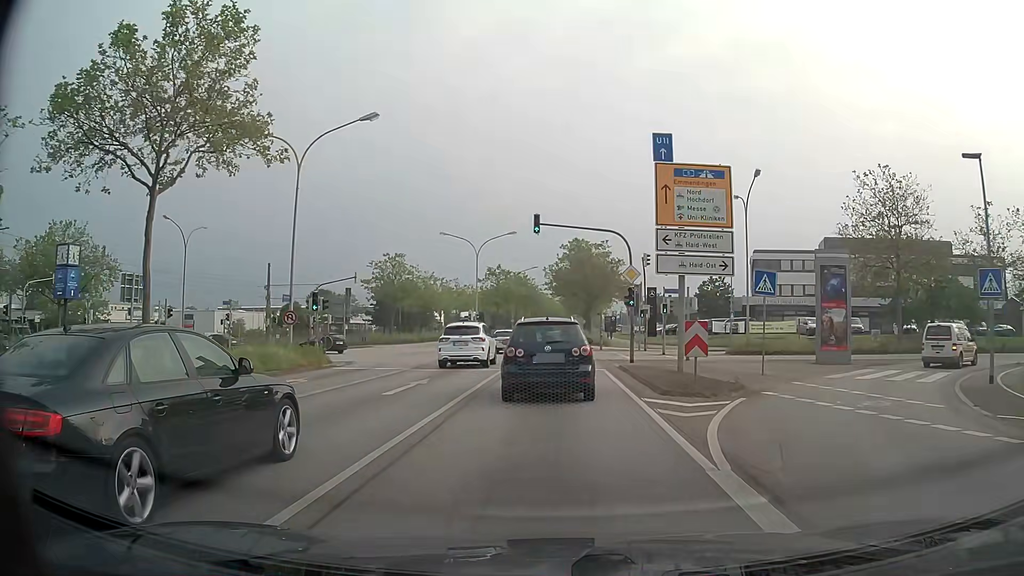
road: primary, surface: asphalt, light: Day
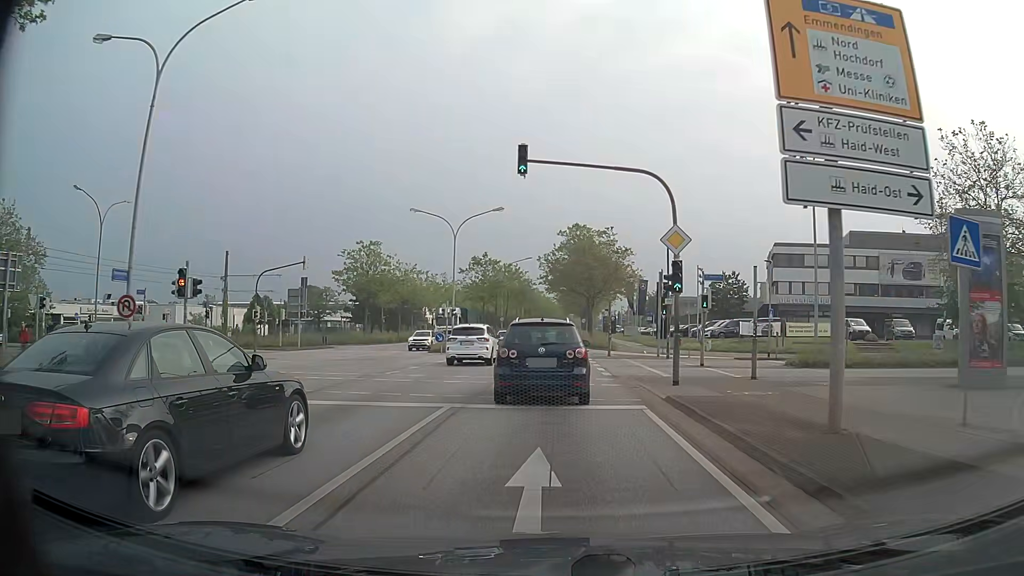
(0.0, +11.2) m; 0°
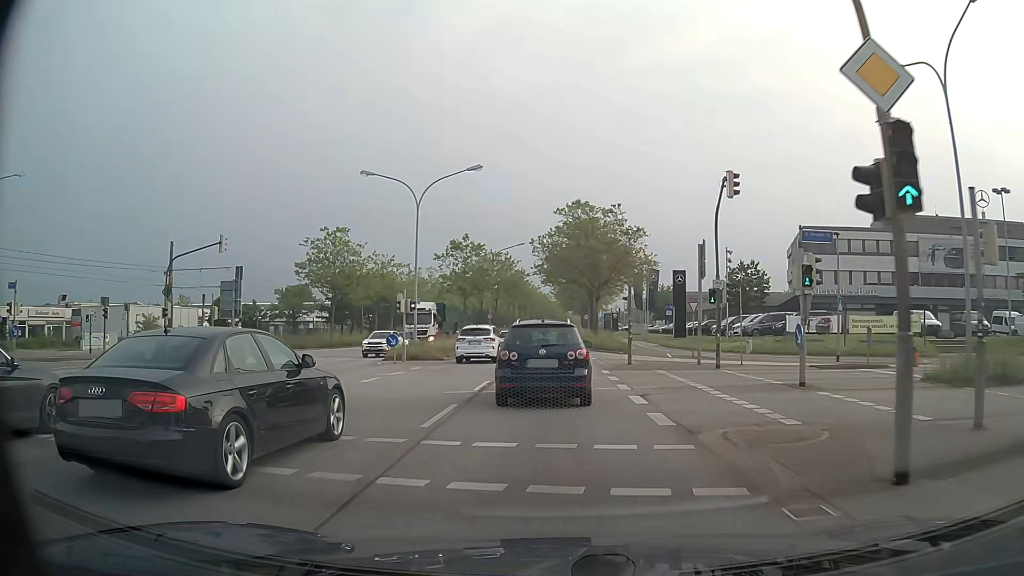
(+0.1, +11.8) m; 0°
(0, +10) (0, +20) (0, +30) (0, +40) (0, +50) (0, +60) (+1, +70) (+1, +80) (+1, +90) (+1, +100) m
